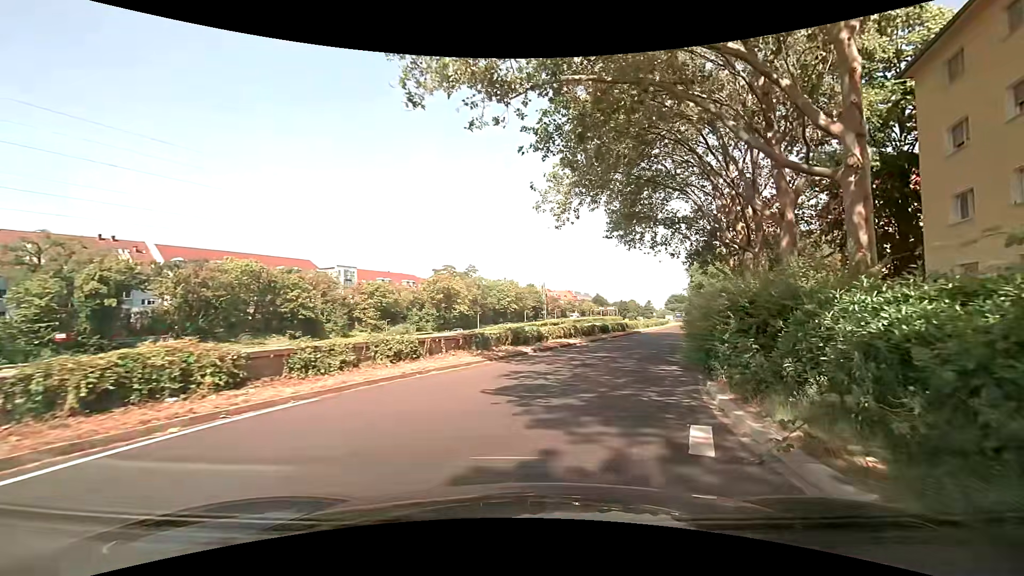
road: trunk_link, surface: asphalt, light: Day
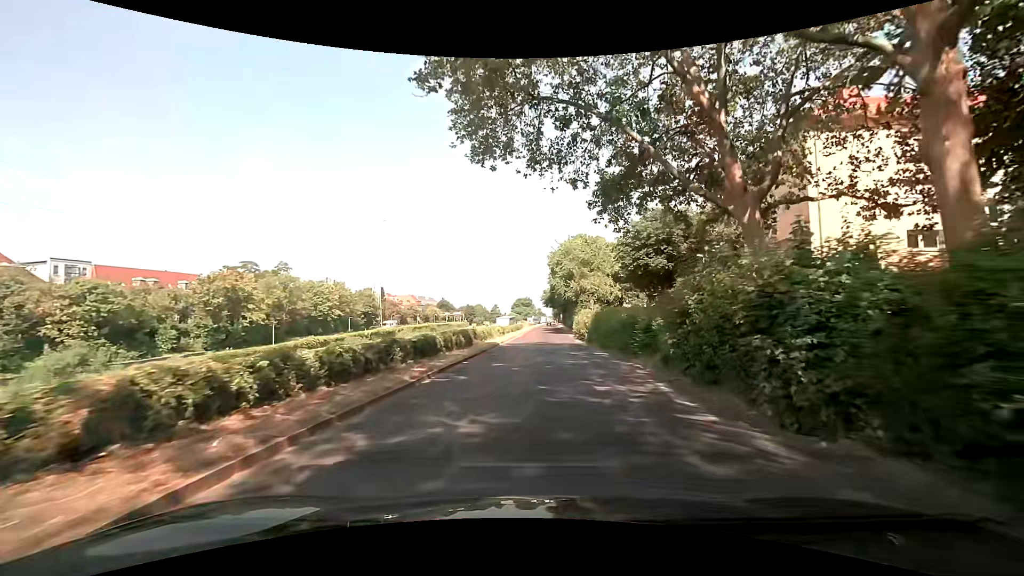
(+3.6, +23.4) m; +16°
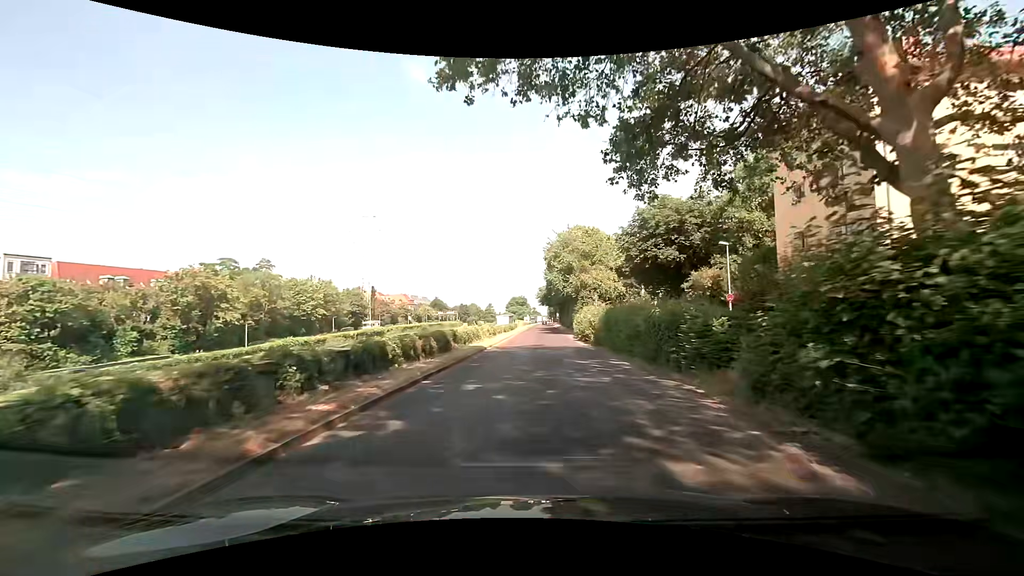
(+0.1, +5.9) m; +2°
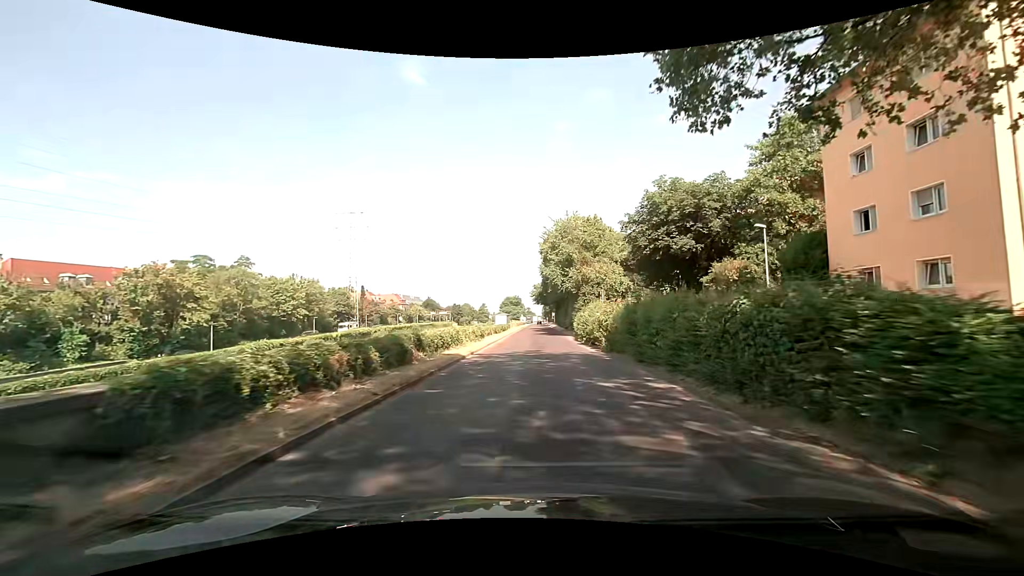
(-0.1, +6.3) m; -1°
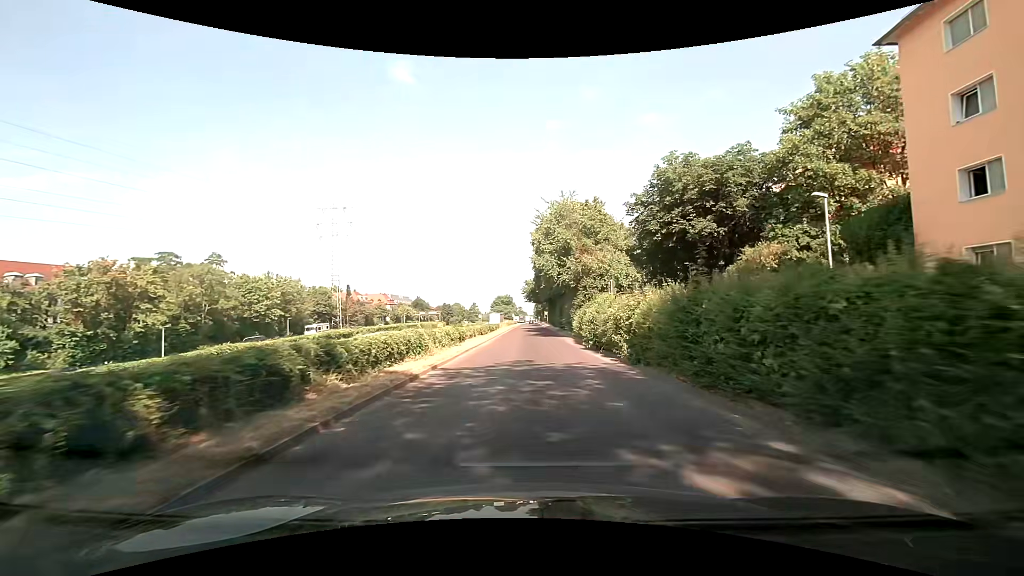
(+0.2, +6.8) m; +2°
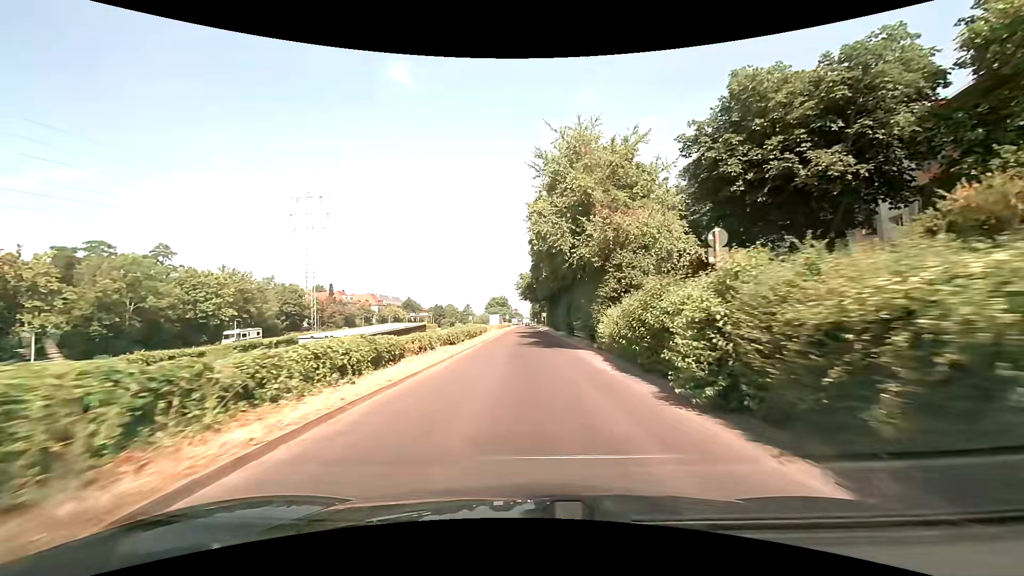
(0.0, +14.8) m; +1°
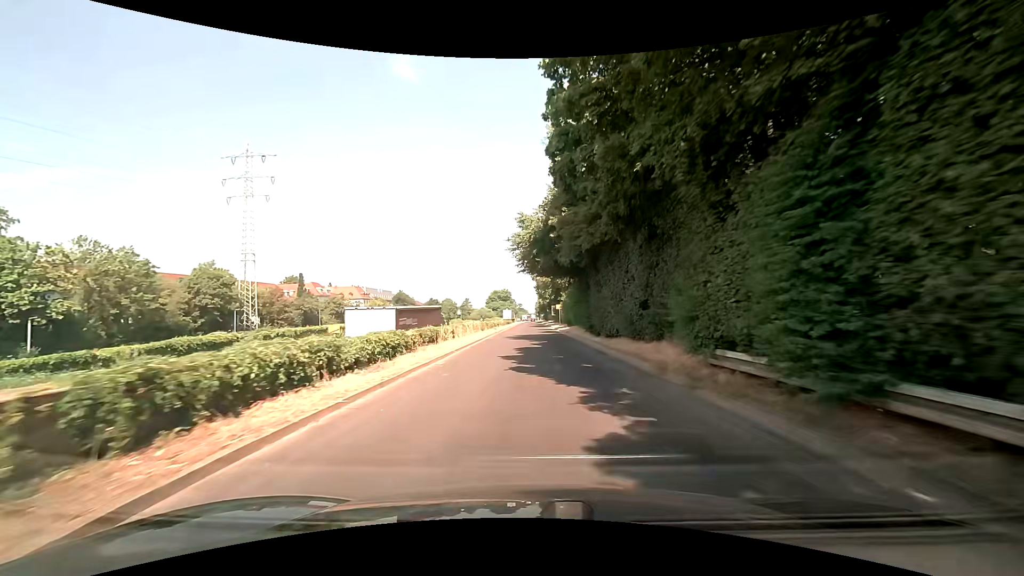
(-0.6, +31.8) m; -1°
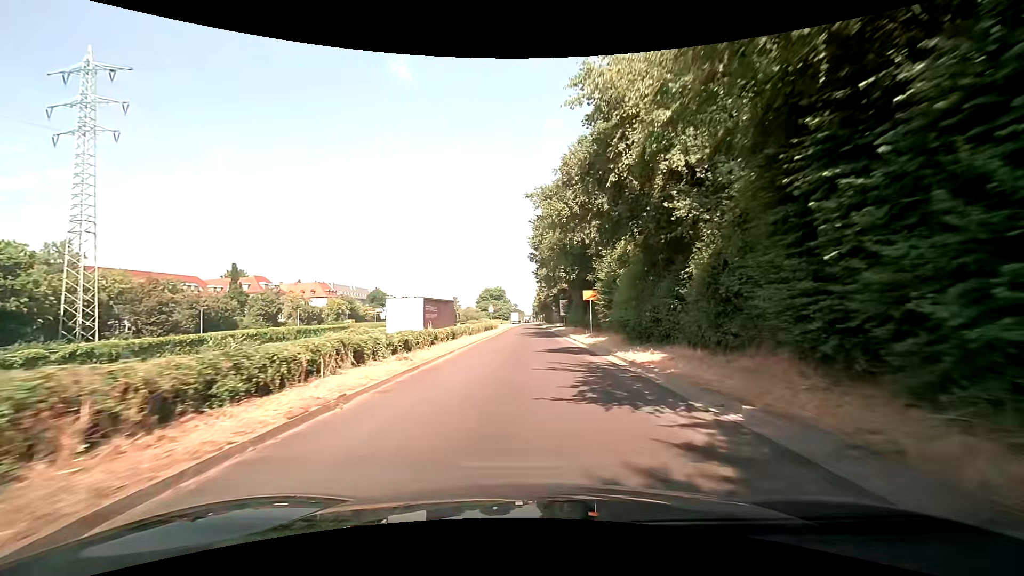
(+0.1, +37.1) m; 0°
(0, +10) (0, +20) (0, +30) (0, +40) (0, +50) (0, +60) (0, +70) (+1, +80) (+1, +90) (+1, +100) m
